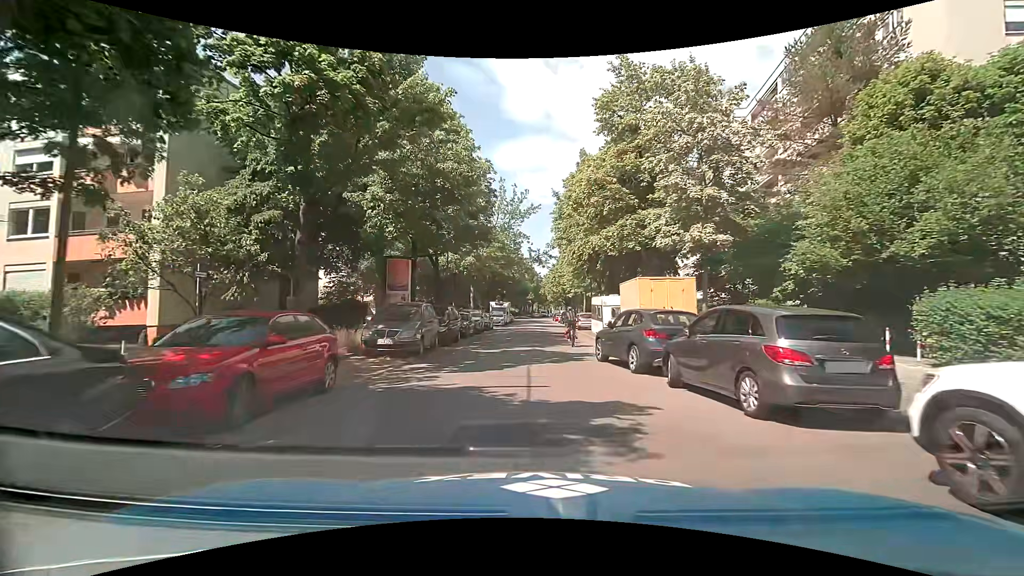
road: residential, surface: asphalt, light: Day
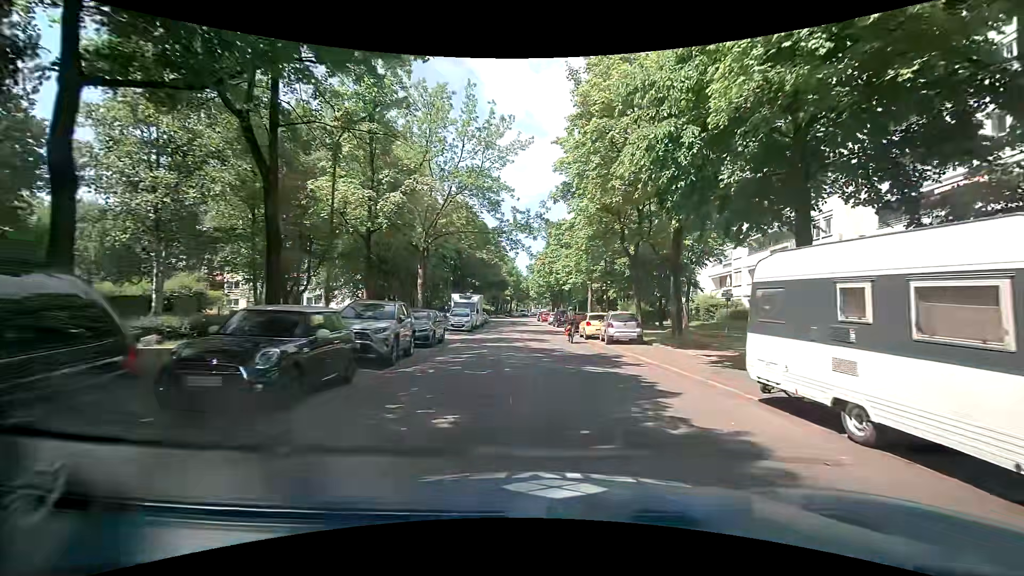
(-0.8, +20.7) m; +2°
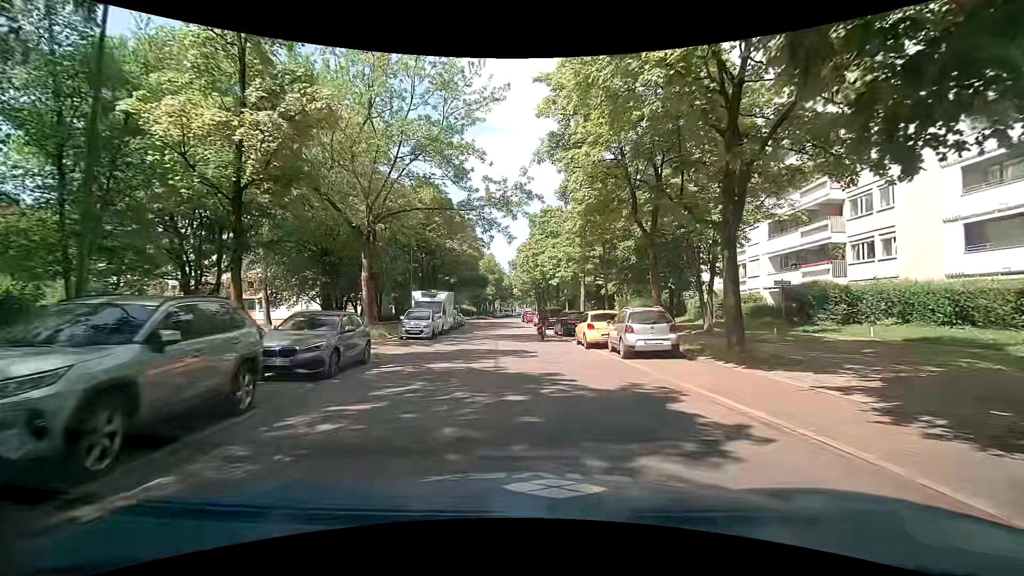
(+0.3, +8.1) m; +3°
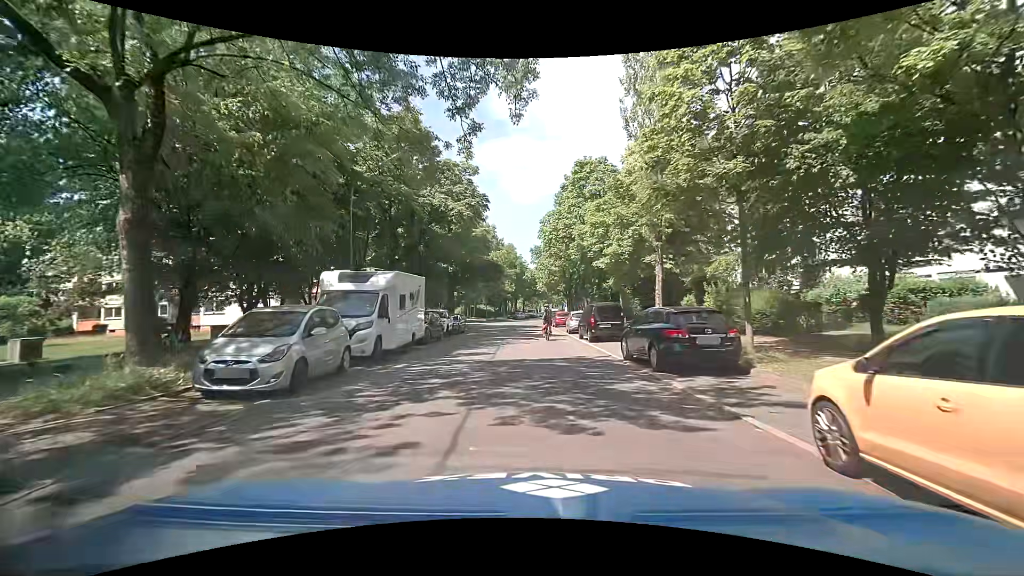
(-0.5, +17.2) m; -4°
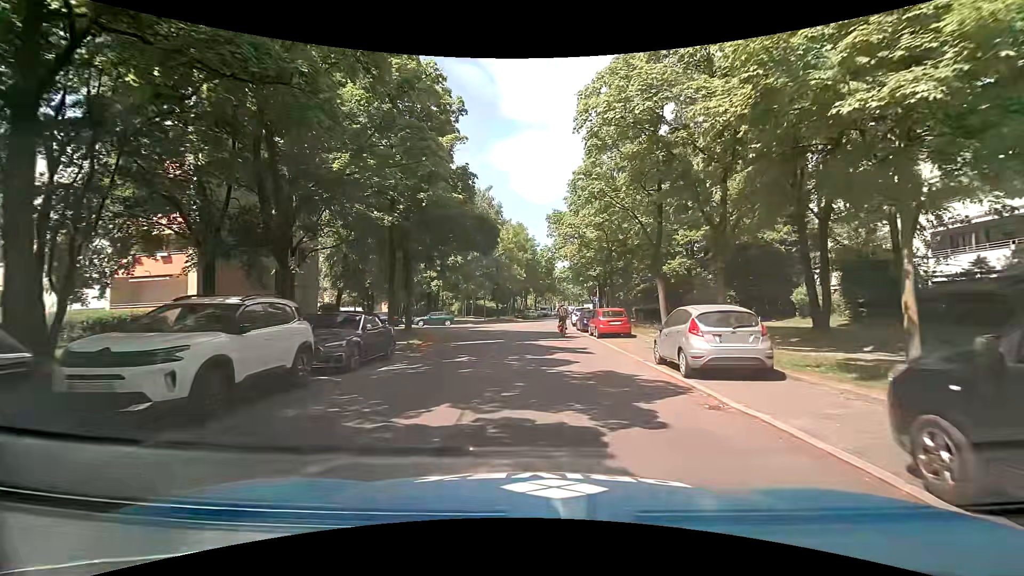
(-0.3, +21.9) m; 0°
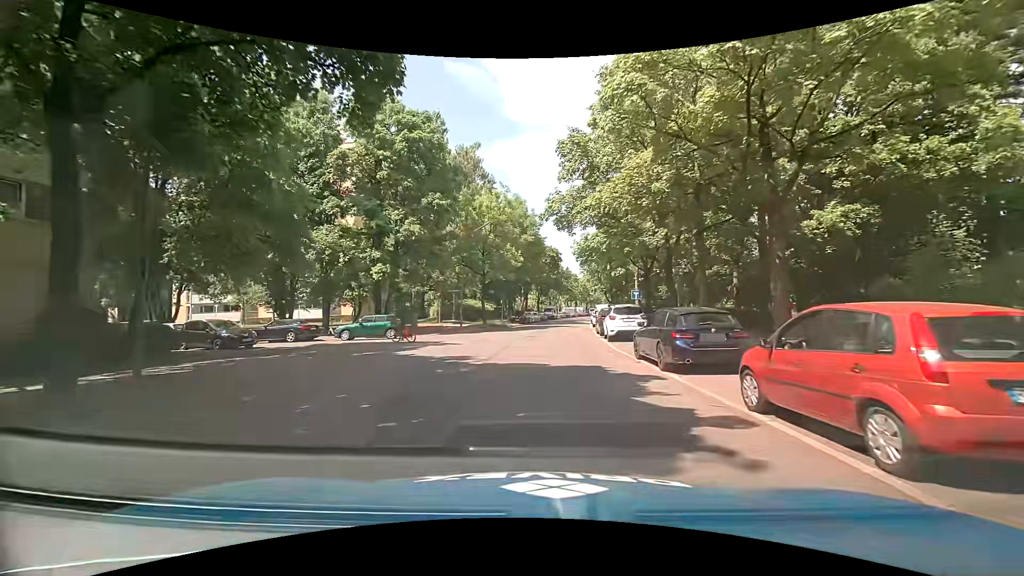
(-0.2, +20.1) m; -1°
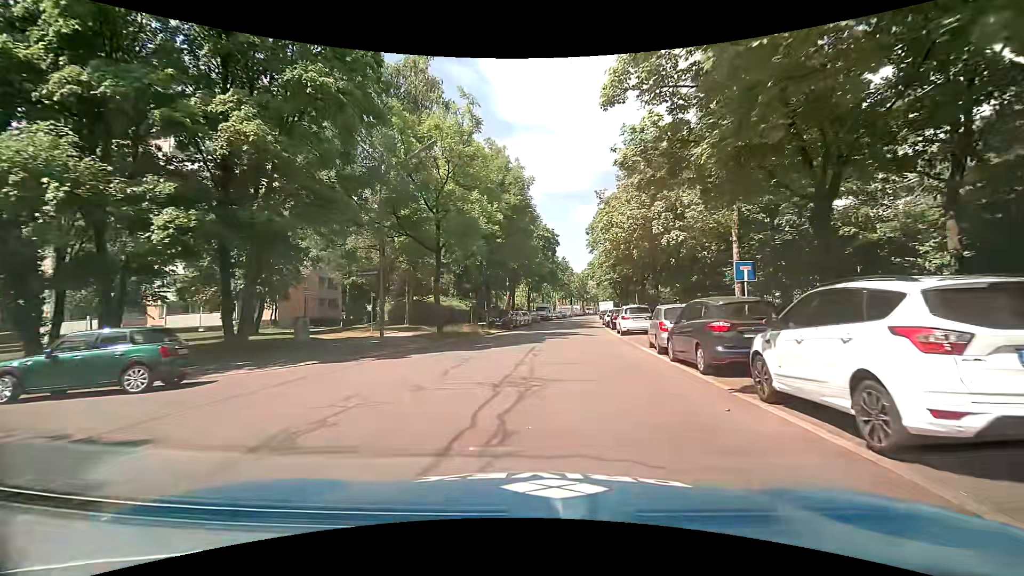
(-0.1, +18.5) m; +1°
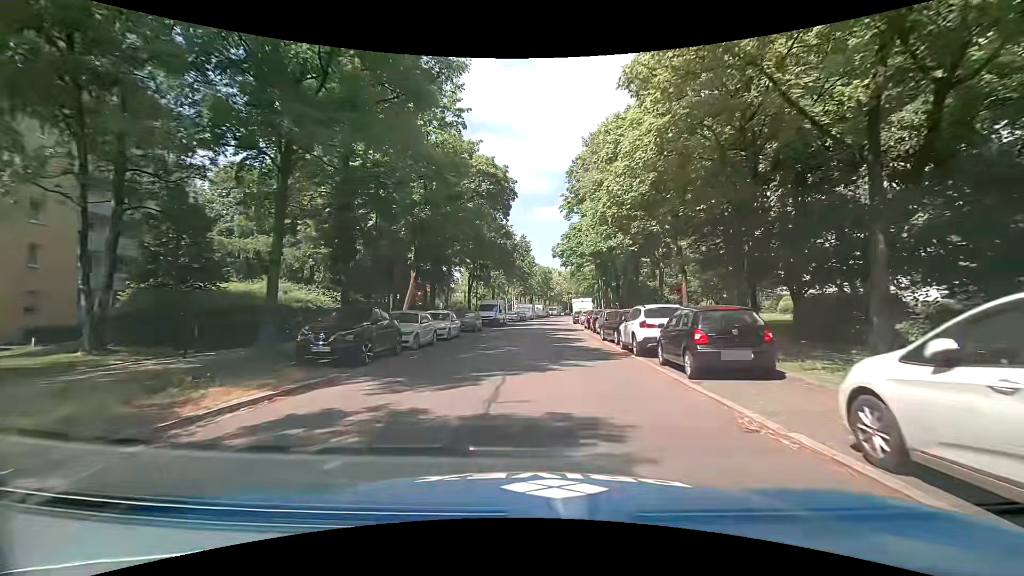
(+1.2, +25.8) m; +5°
(0, +10) (0, +20) (0, +30) (+1, +40) (+1, +50) (+2, +60) (+2, +70) (+3, +80) (+4, +90) (+5, +100) m
